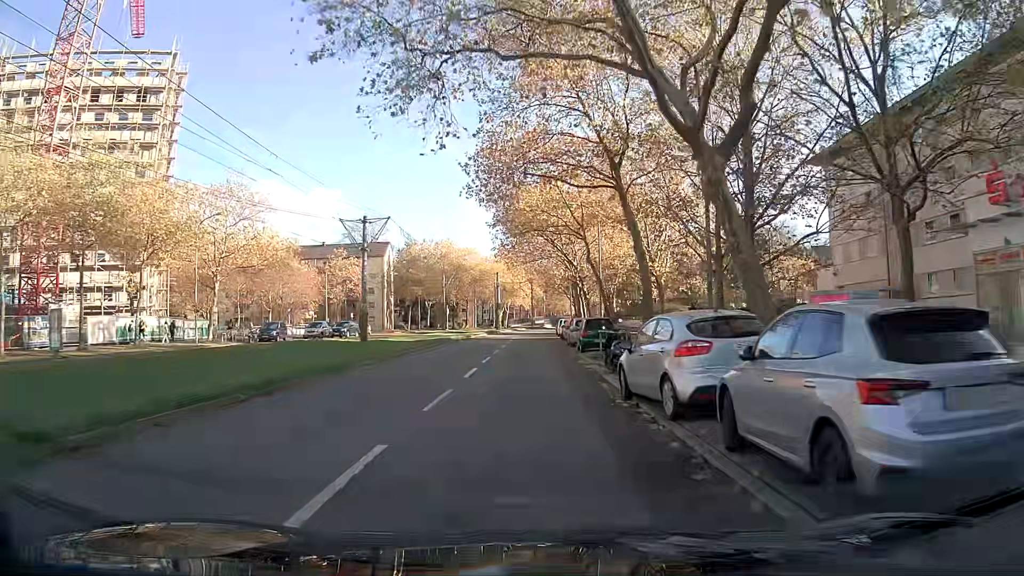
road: tertiary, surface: asphalt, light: Day
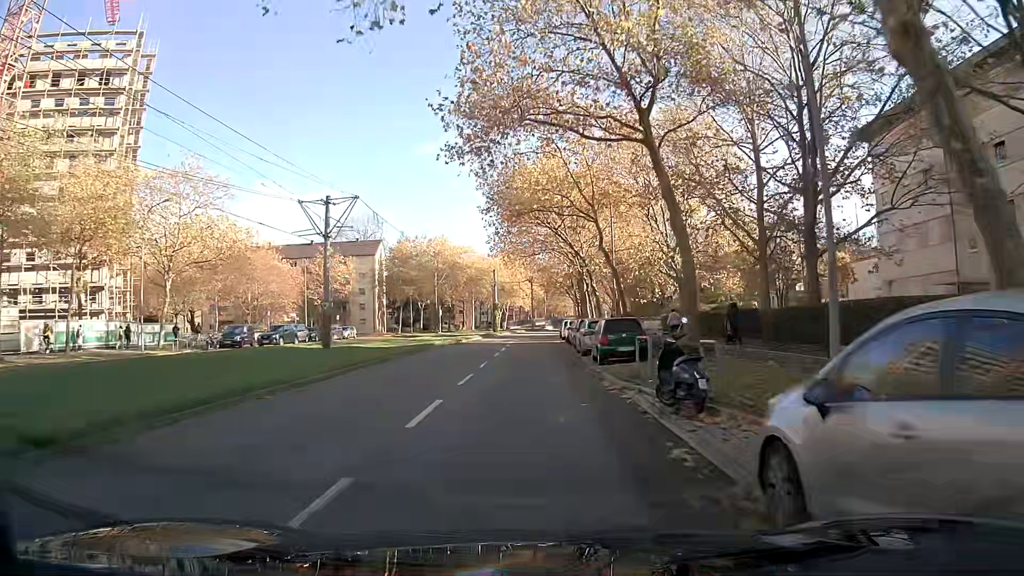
(0.0, +7.4) m; 0°
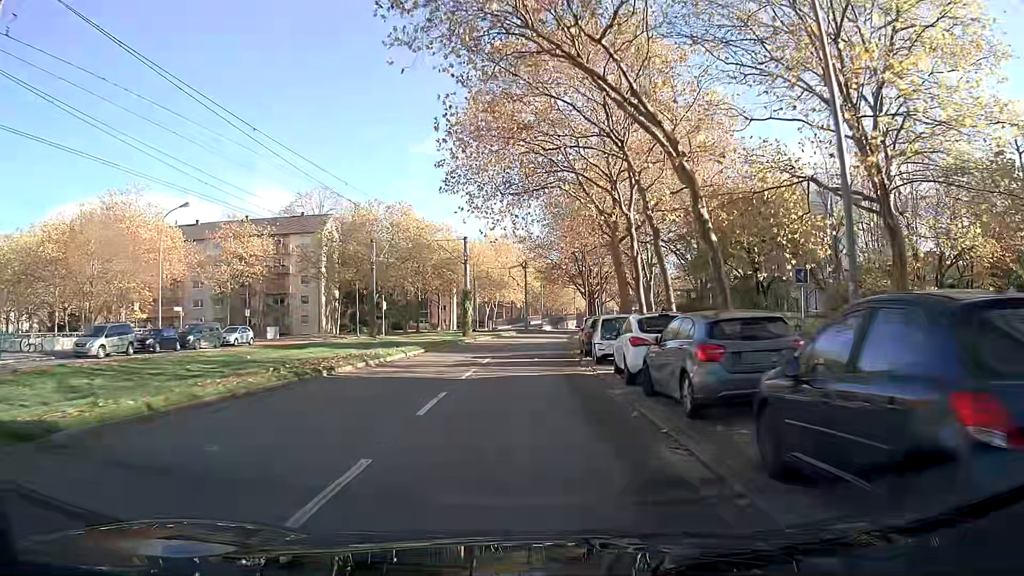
(0.0, +28.7) m; 0°
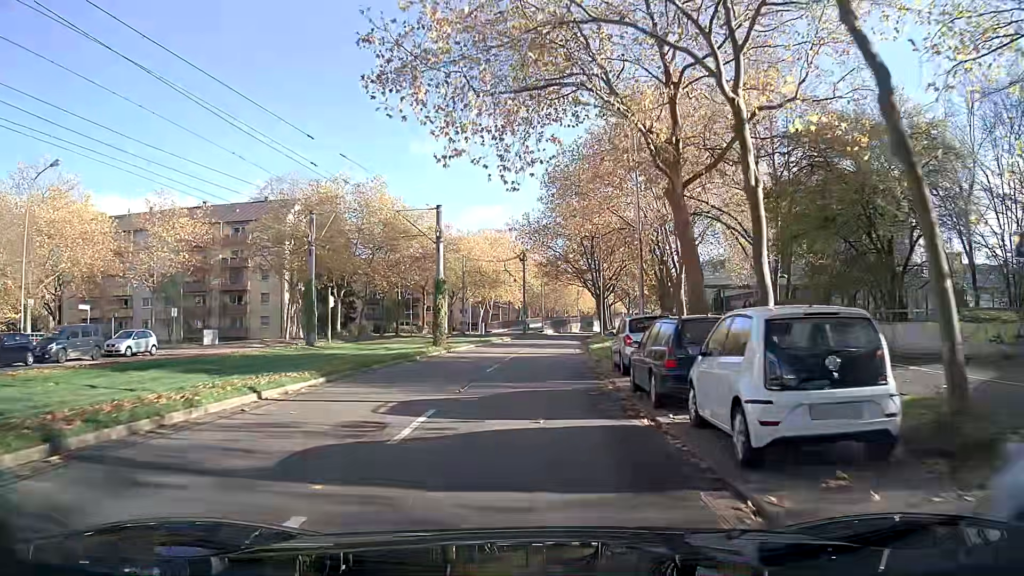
(+0.1, +14.2) m; +1°
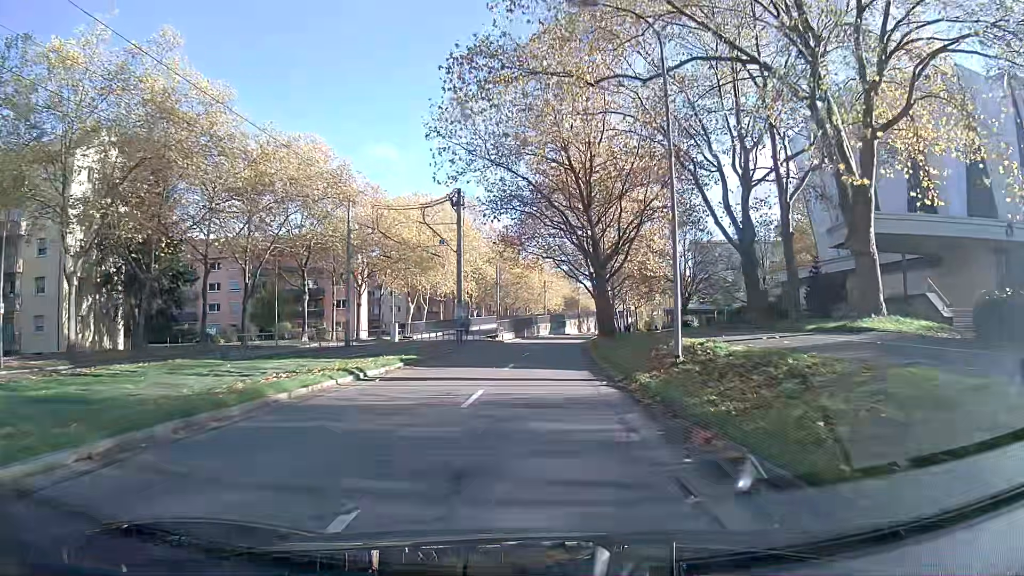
(+0.9, +35.7) m; +4°
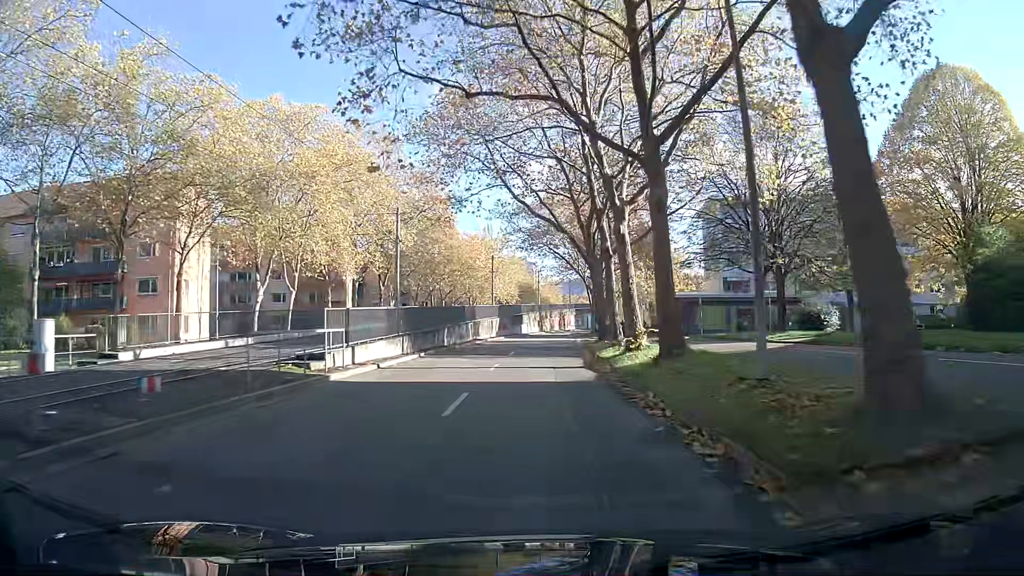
(+1.4, +36.8) m; +4°
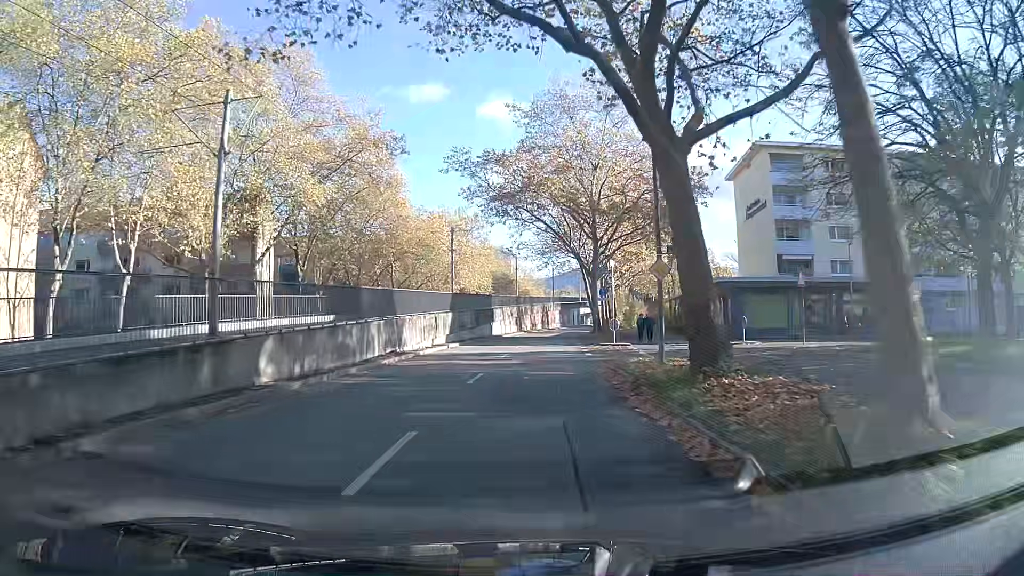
(+0.3, +22.0) m; +1°
